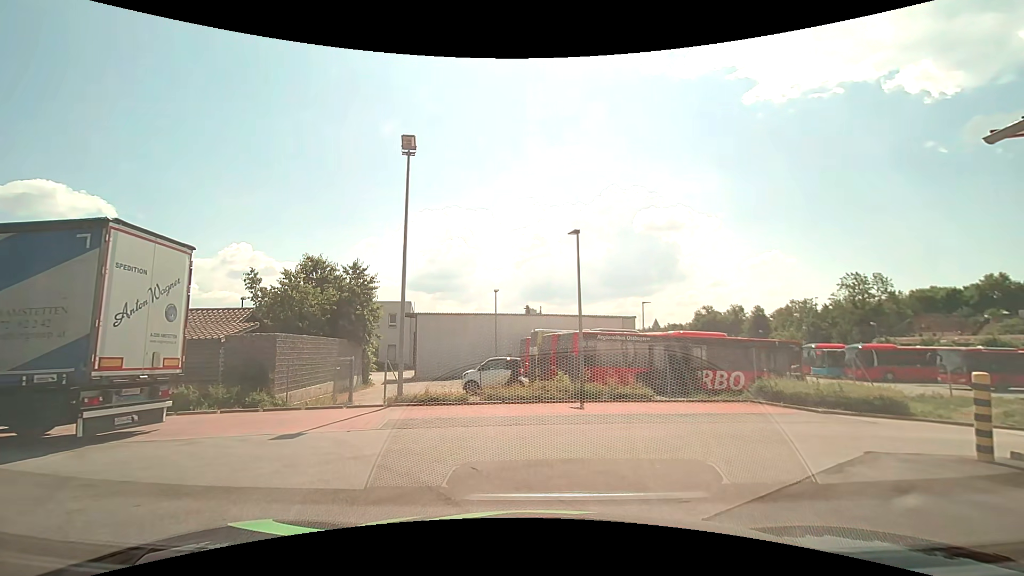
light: Day
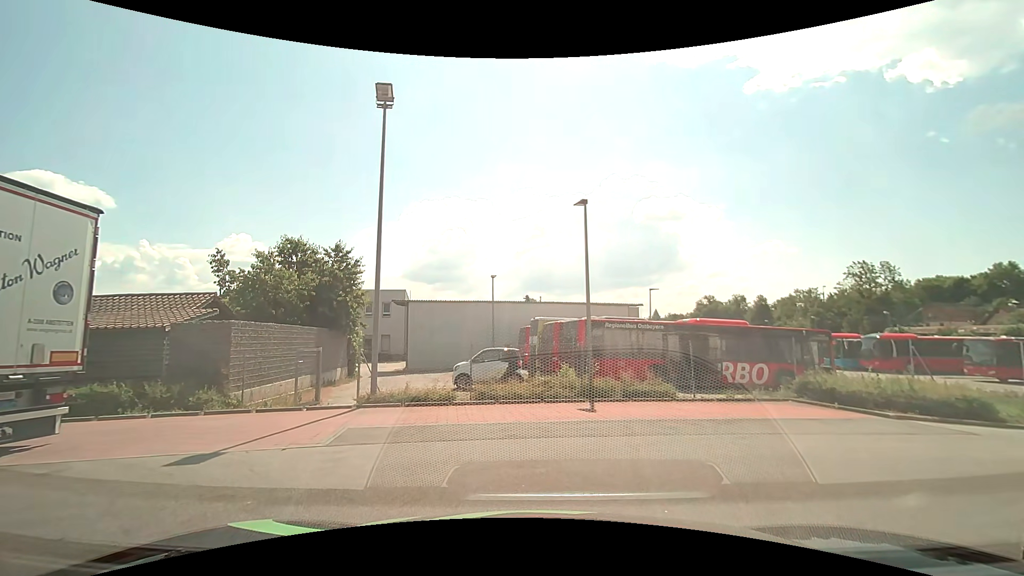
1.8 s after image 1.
(0.0, +2.4) m; 0°
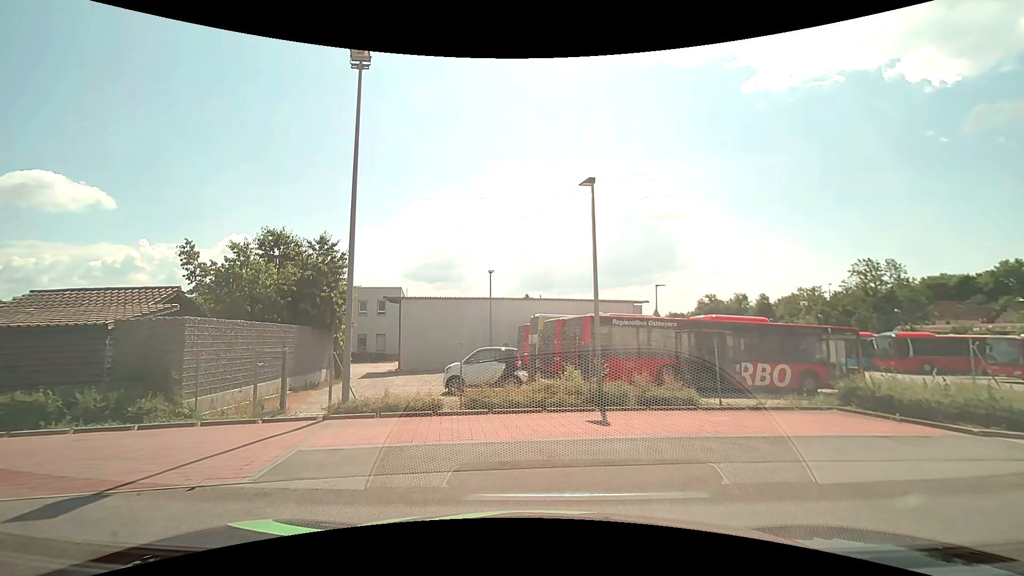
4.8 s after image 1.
(0.0, +1.9) m; 0°
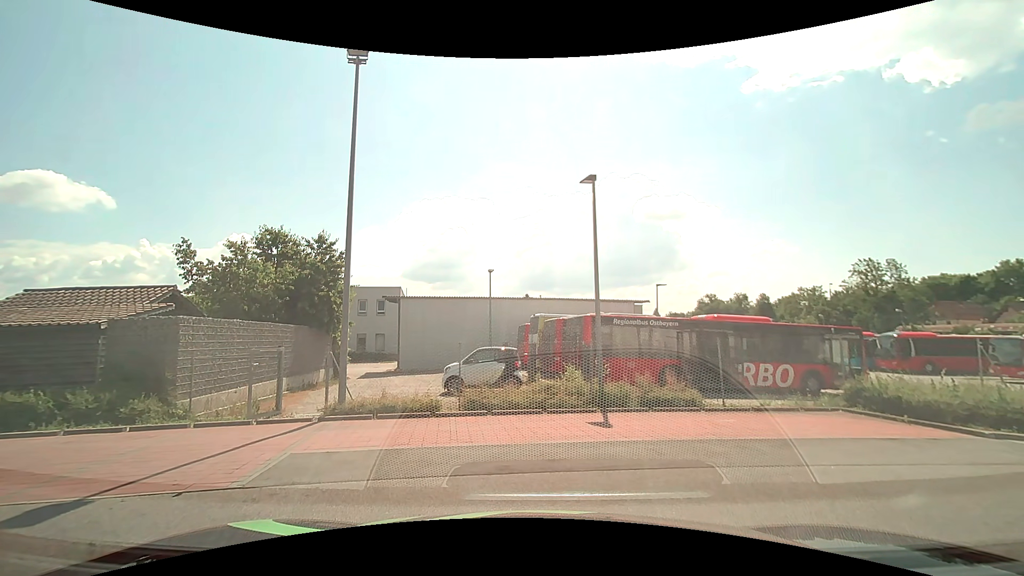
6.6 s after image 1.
(0.0, +0.3) m; 0°
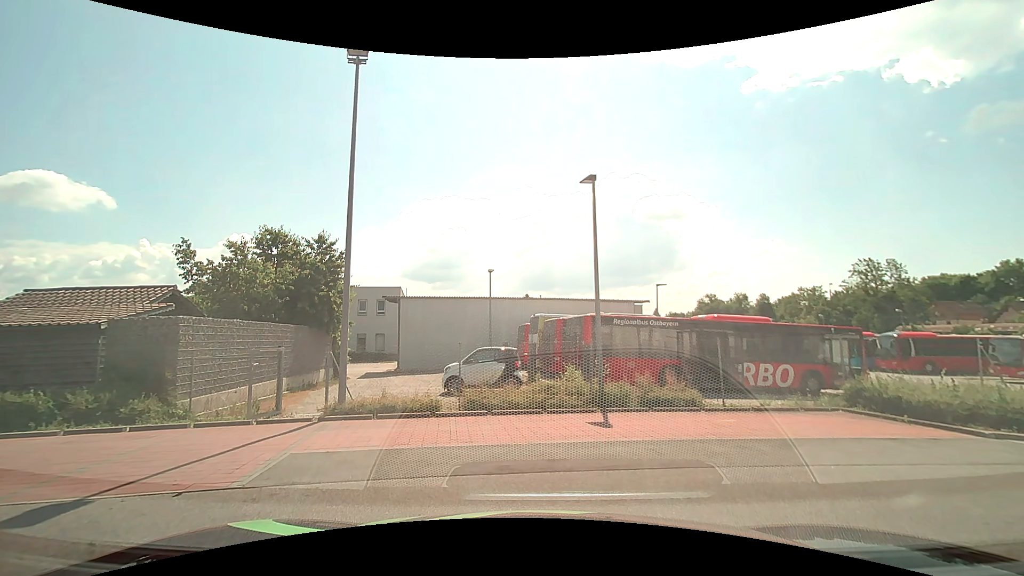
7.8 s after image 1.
(0.0, 0.0) m; 0°
